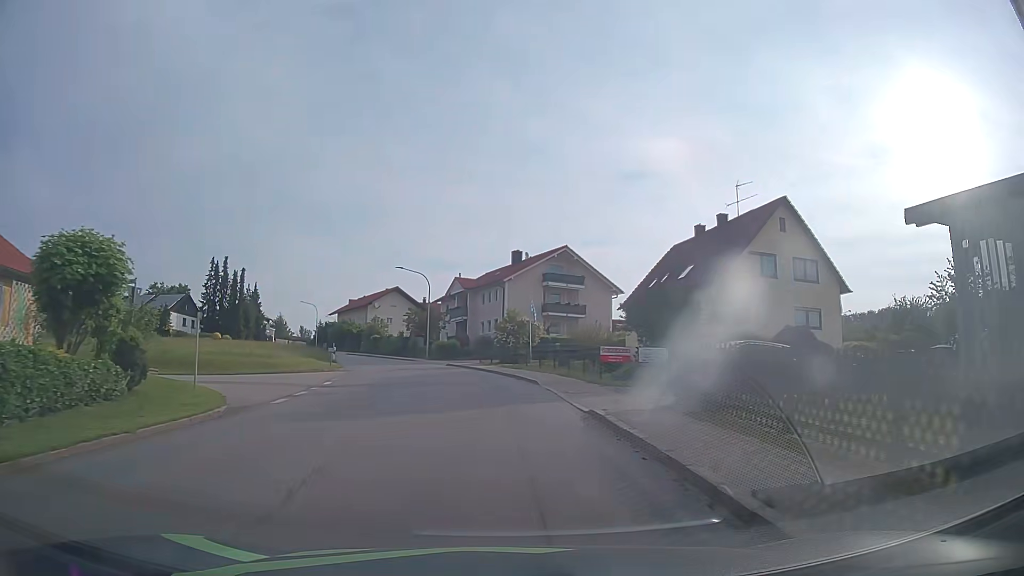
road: tertiary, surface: asphalt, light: Day
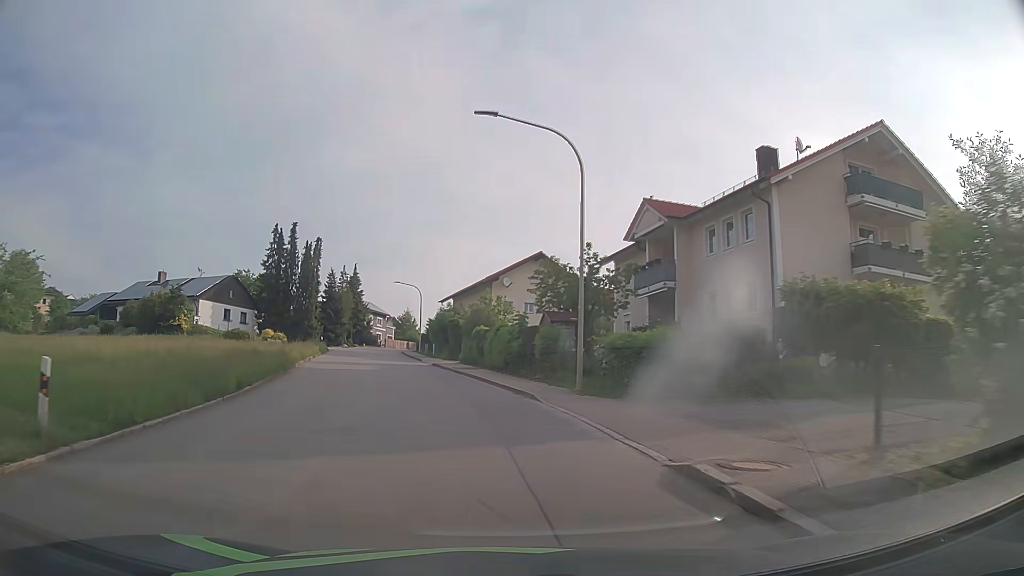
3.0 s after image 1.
(-3.1, +37.1) m; -13°
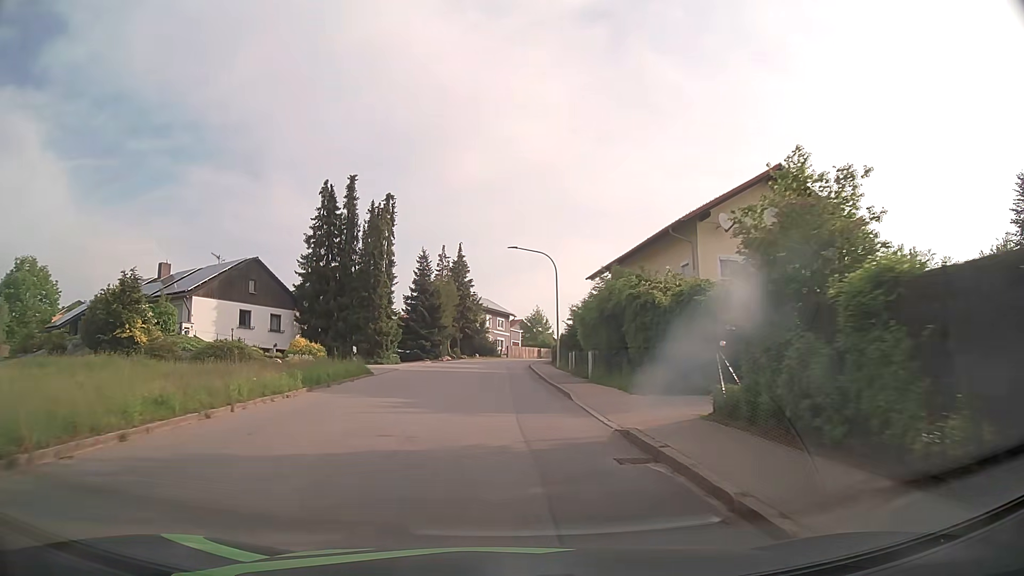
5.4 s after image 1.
(-4.0, +28.8) m; -12°
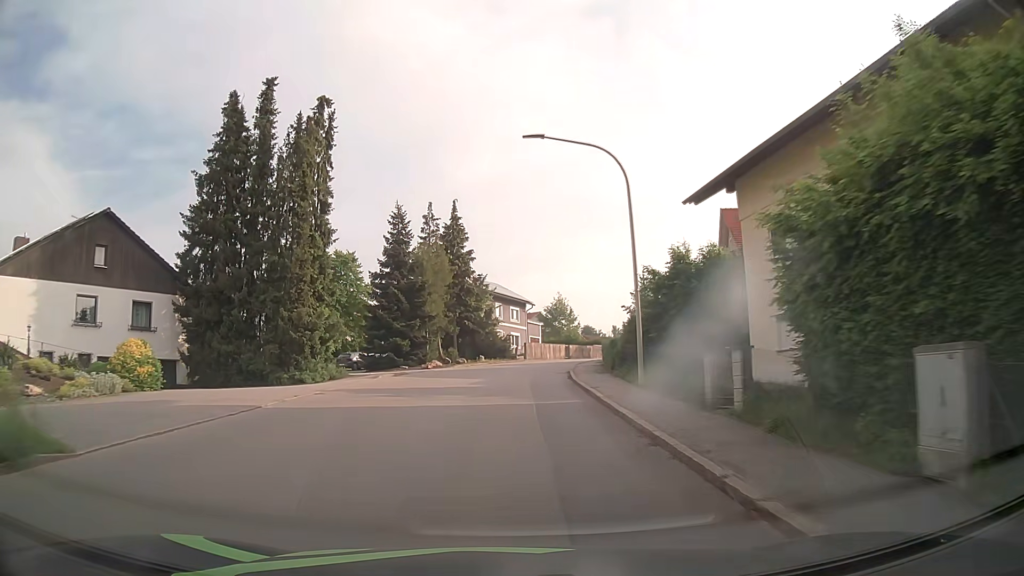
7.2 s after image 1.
(-0.3, +21.4) m; -2°
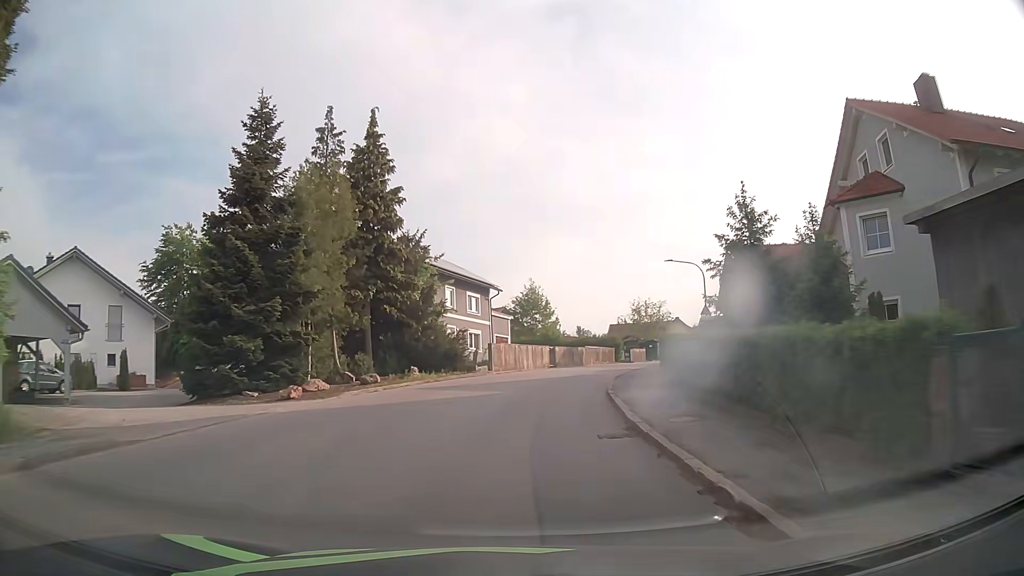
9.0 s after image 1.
(+0.3, +21.3) m; +3°
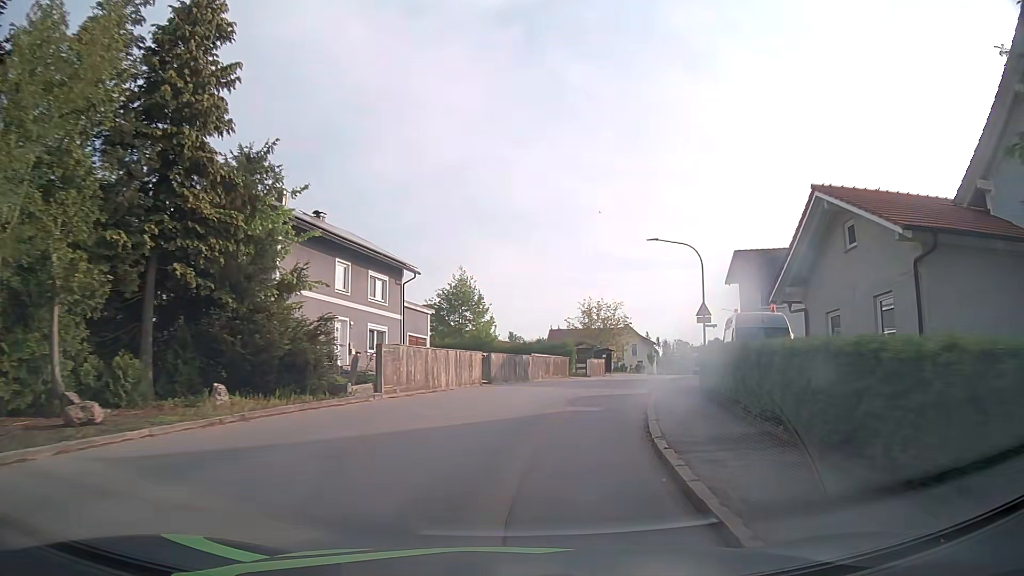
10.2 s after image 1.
(+0.7, +14.1) m; +5°
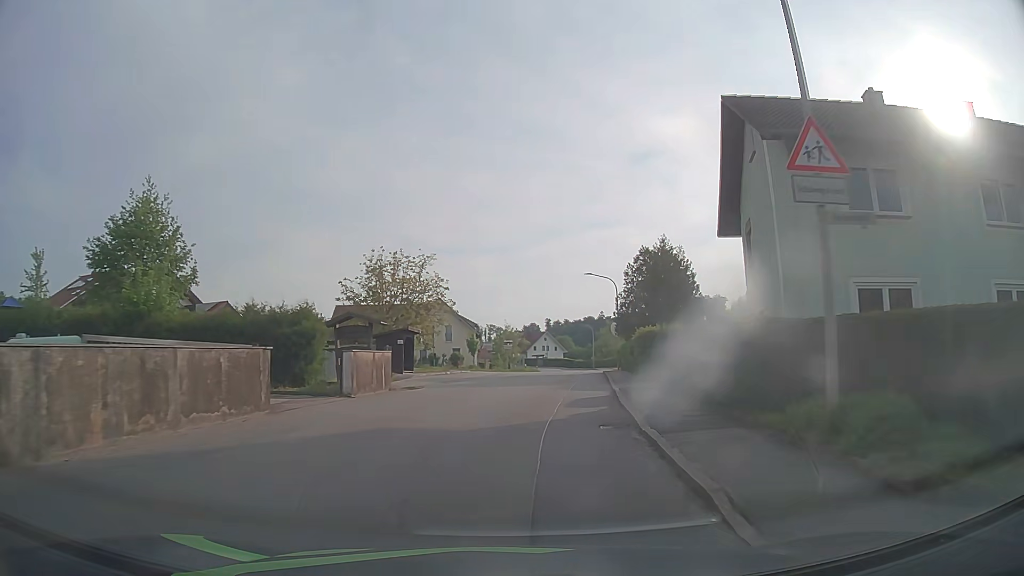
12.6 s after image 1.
(+4.6, +27.7) m; +17°
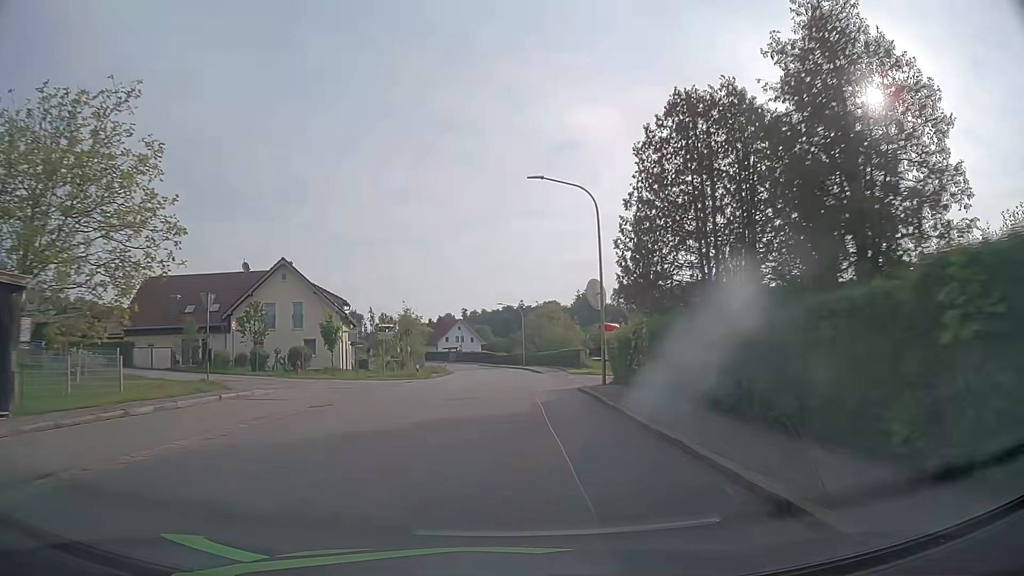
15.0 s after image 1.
(+2.3, +29.7) m; +7°
(0, +10) (0, +20) (0, +30) (0, +40) (0, +50) (0, +60) (-1, +70) (-2, +80) (-3, +90) (-5, +100) m
